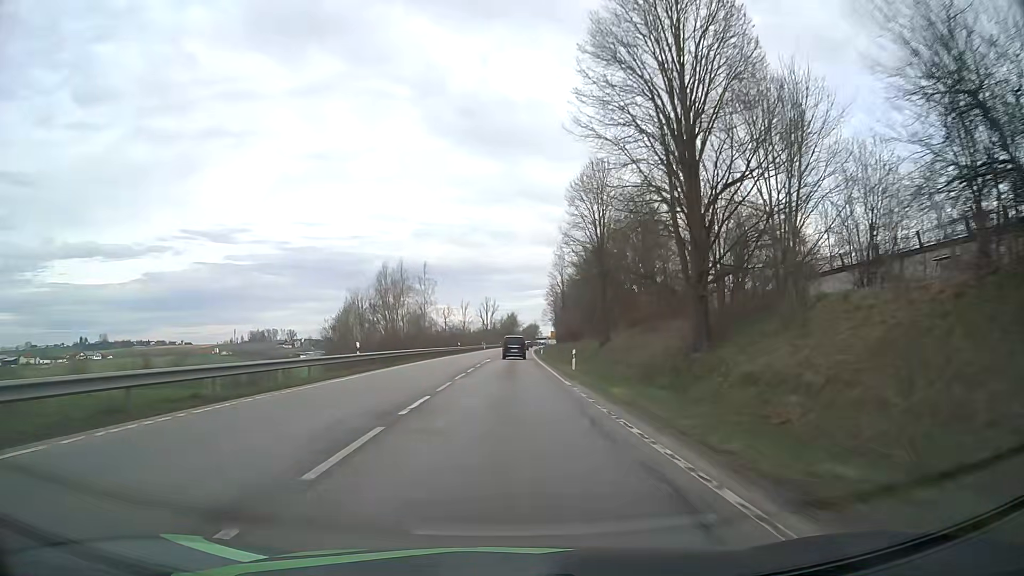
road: primary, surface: asphalt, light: Day
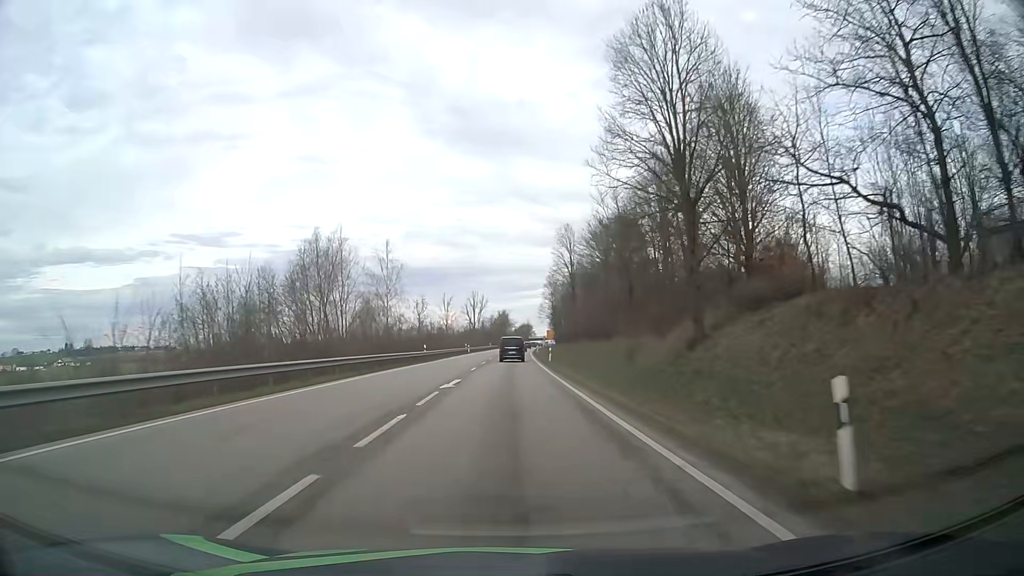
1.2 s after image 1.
(+0.2, +27.6) m; +1°
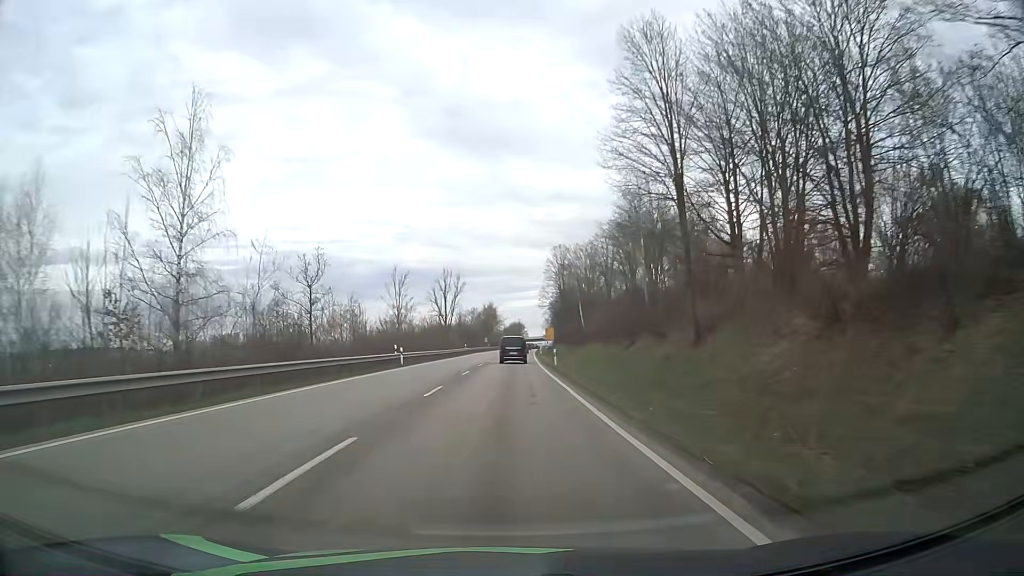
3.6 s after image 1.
(+0.6, +52.9) m; +1°
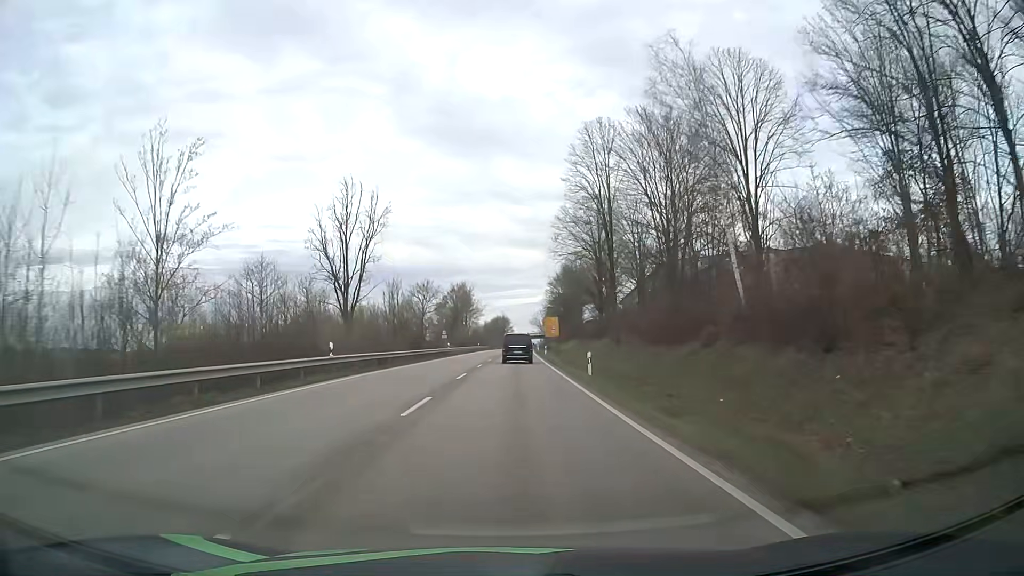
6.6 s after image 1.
(+0.7, +64.5) m; +1°
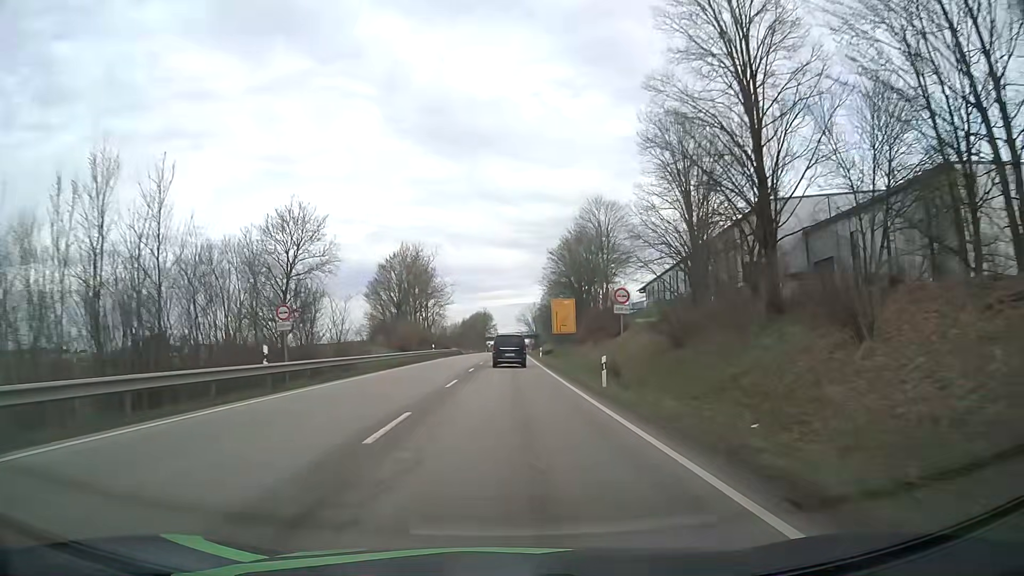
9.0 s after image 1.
(+0.6, +51.2) m; +1°
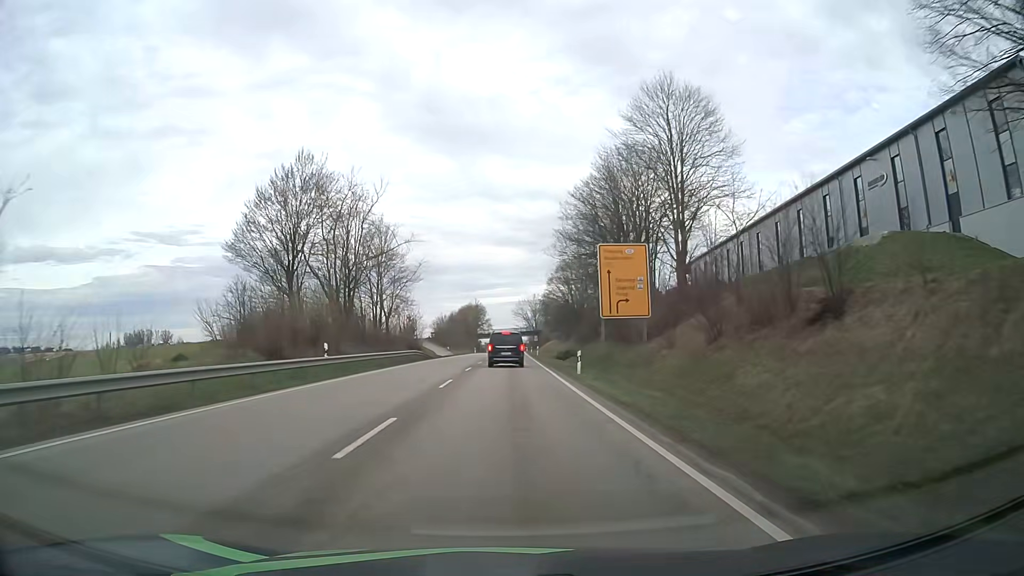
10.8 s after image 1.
(+0.2, +36.9) m; 0°
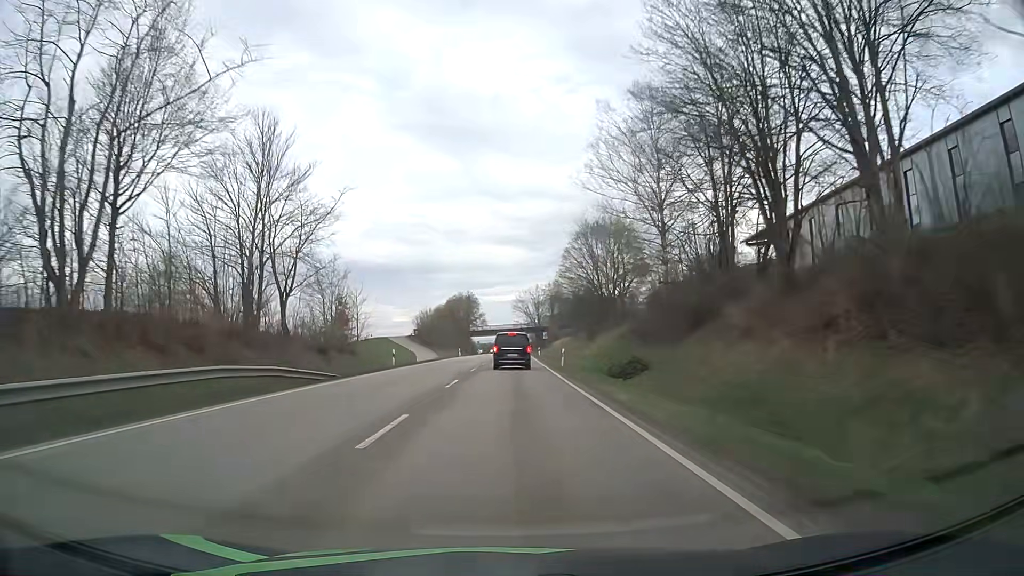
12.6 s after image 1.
(+0.1, +34.9) m; 0°
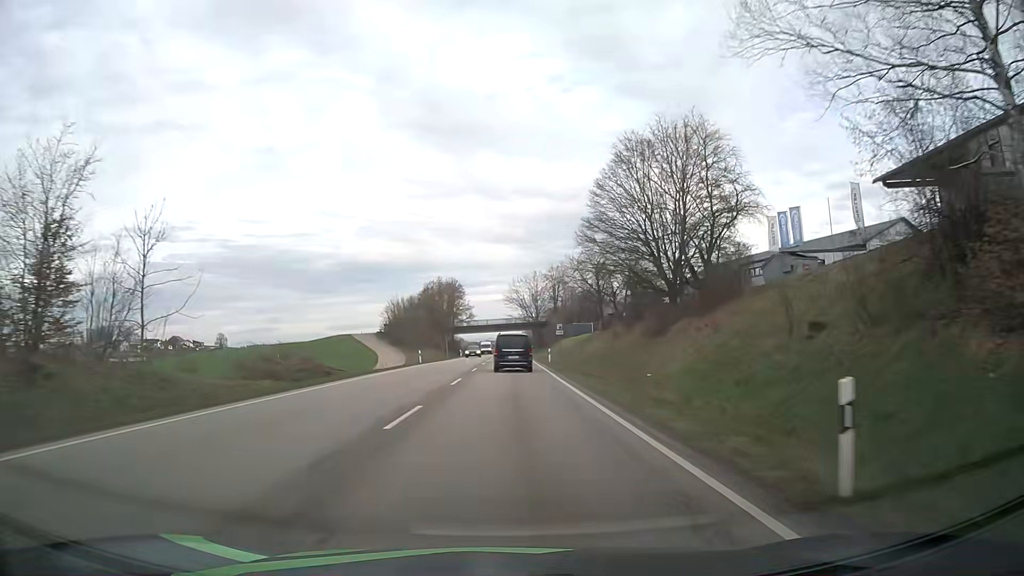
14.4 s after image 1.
(+0.2, +33.5) m; +1°
(0, +10) (0, +20) (0, +30) (0, +40) (0, +50) (0, +60) (+1, +70) (+1, +80) (+1, +90) (+1, +100) m
